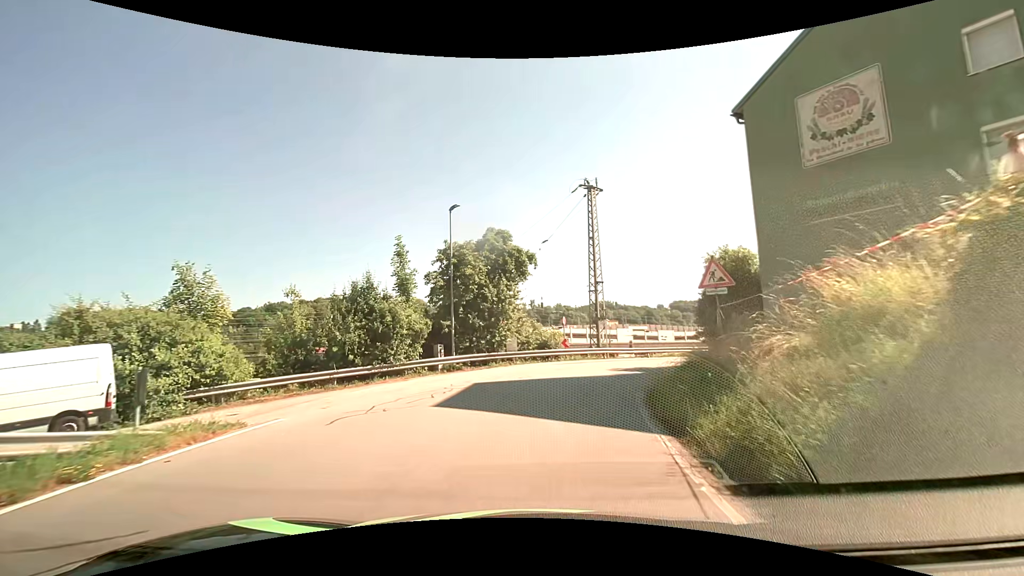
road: residential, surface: asphalt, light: Day
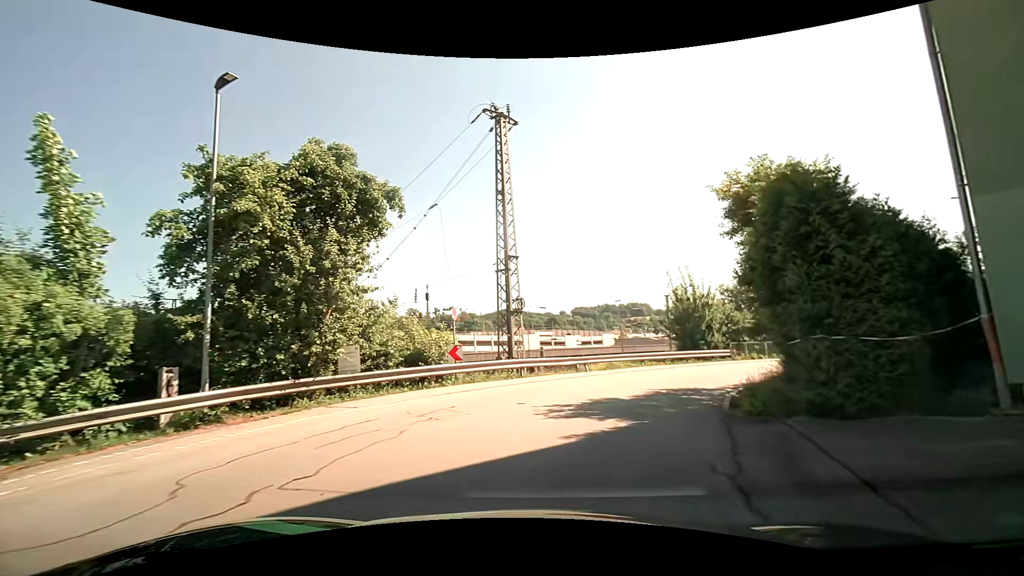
(+0.9, +12.4) m; +10°
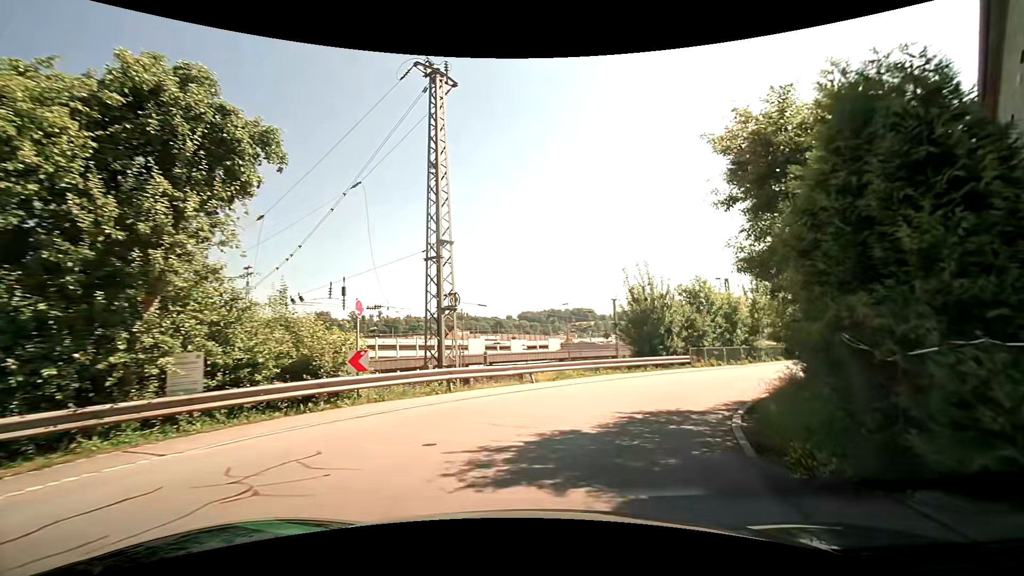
(+0.2, +3.9) m; +5°
(+2, +10) (+7, +18) (+14, +26) (+21, +33) (+27, +40) (+34, +48) (+40, +55) (+48, +62) (+57, +66) (+67, +65) m
